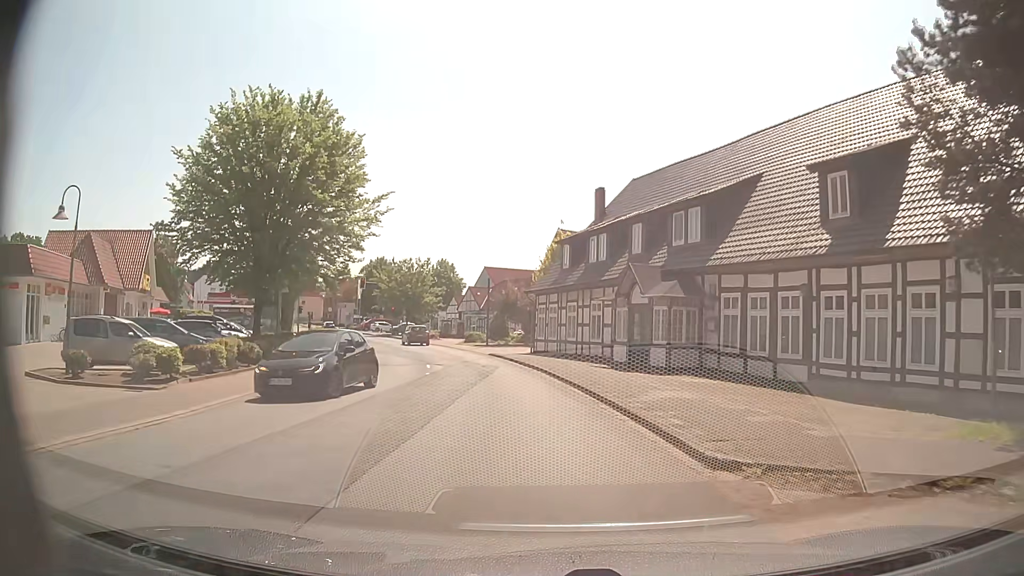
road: secondary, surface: asphalt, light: Day
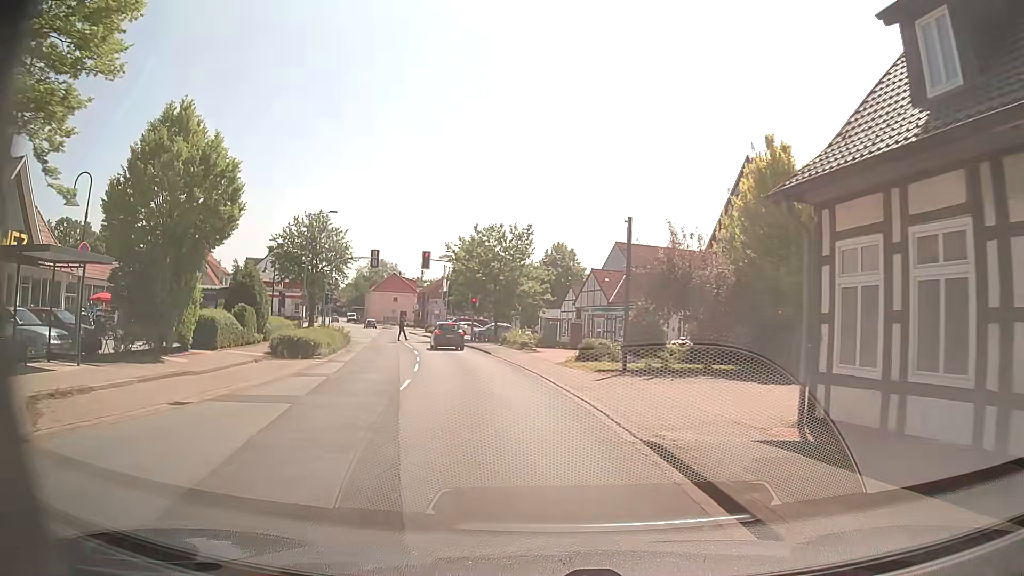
(-2.1, +27.9) m; -11°
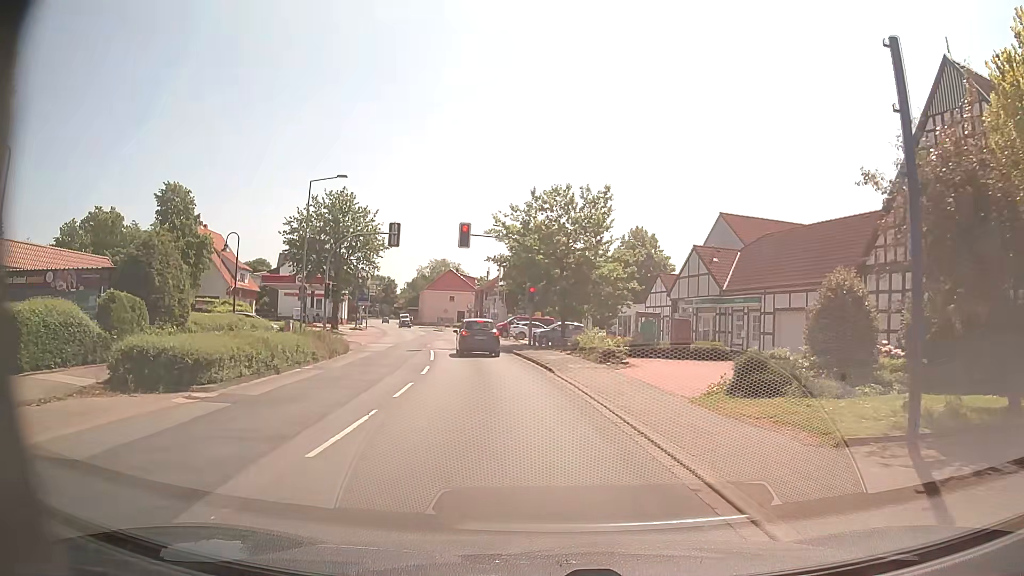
(-0.5, +14.2) m; -4°
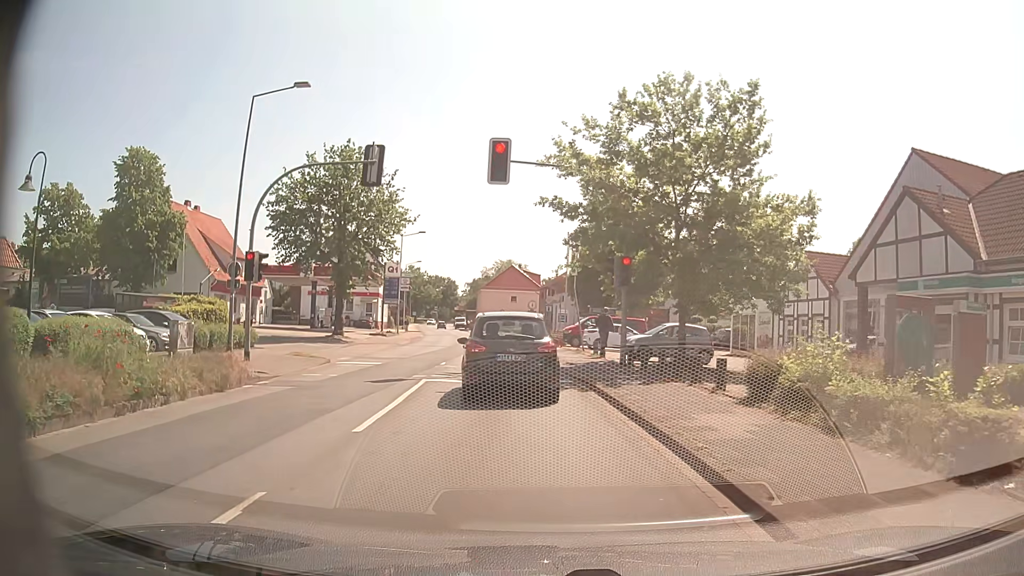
(-1.1, +16.9) m; -6°
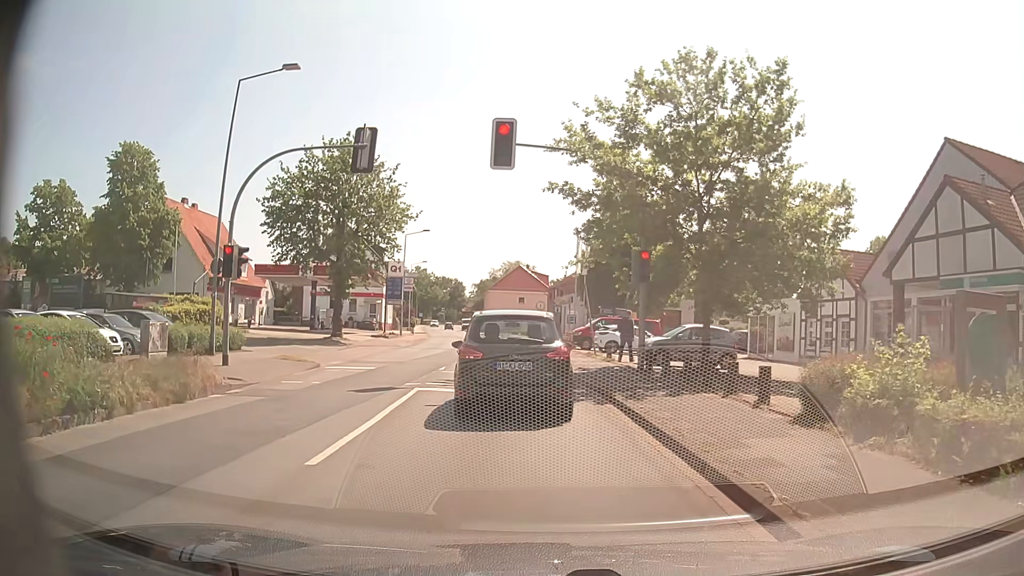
(0.0, +2.0) m; -1°
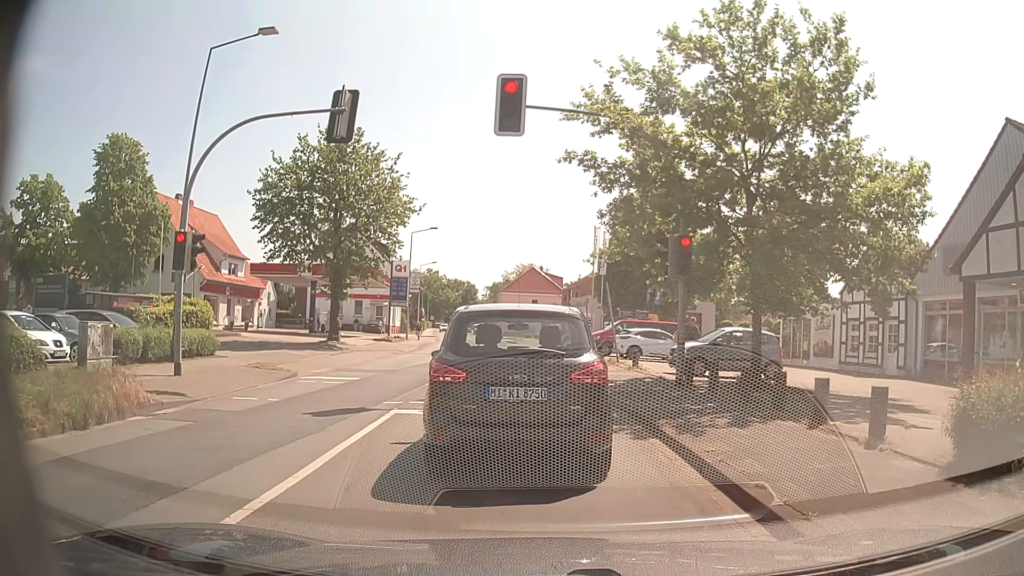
(0.0, +3.2) m; -1°
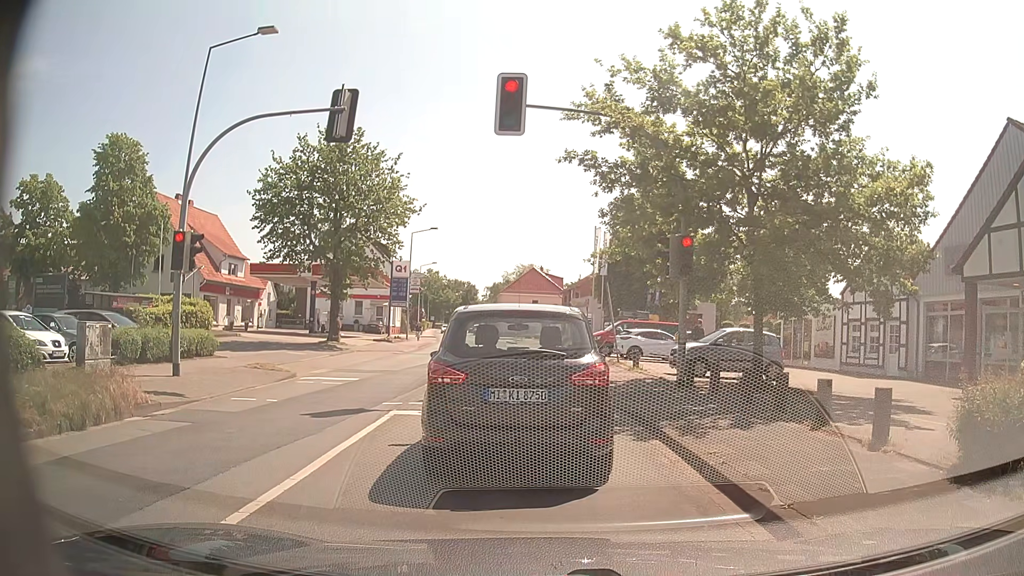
(0.0, +0.1) m; 0°
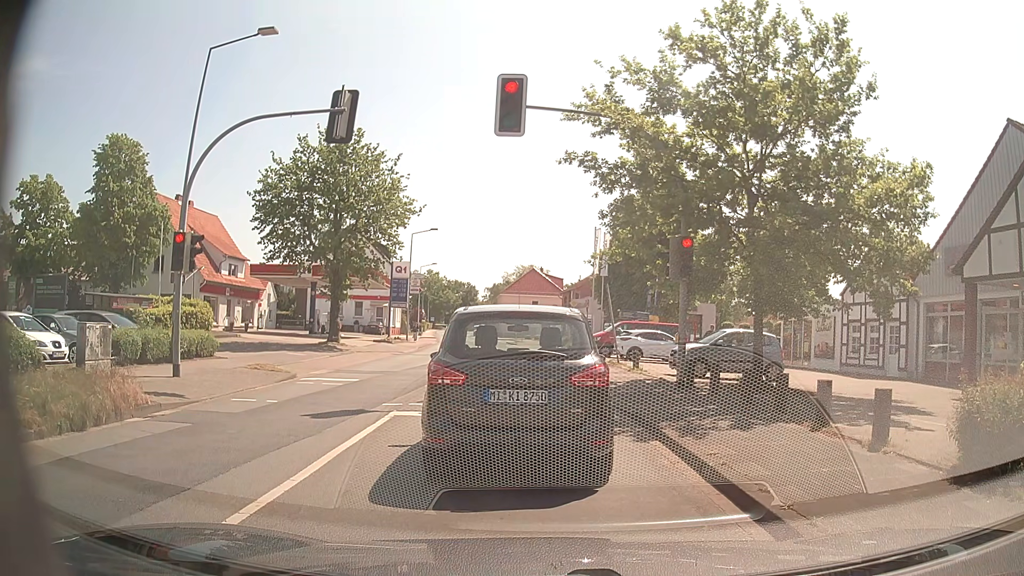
(0.0, 0.0) m; 0°
(0, +10) (-1, +20) (-2, +30) (-3, +40) (-4, +50) (-5, +60) (-6, +70) (-8, +80) (-10, +89) (-12, +99) m
